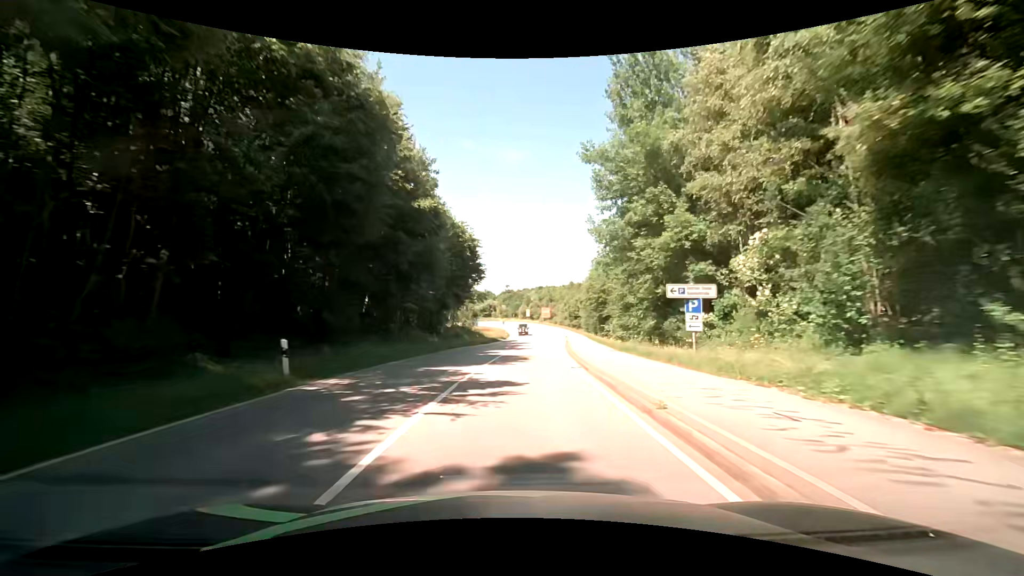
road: secondary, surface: asphalt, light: Day
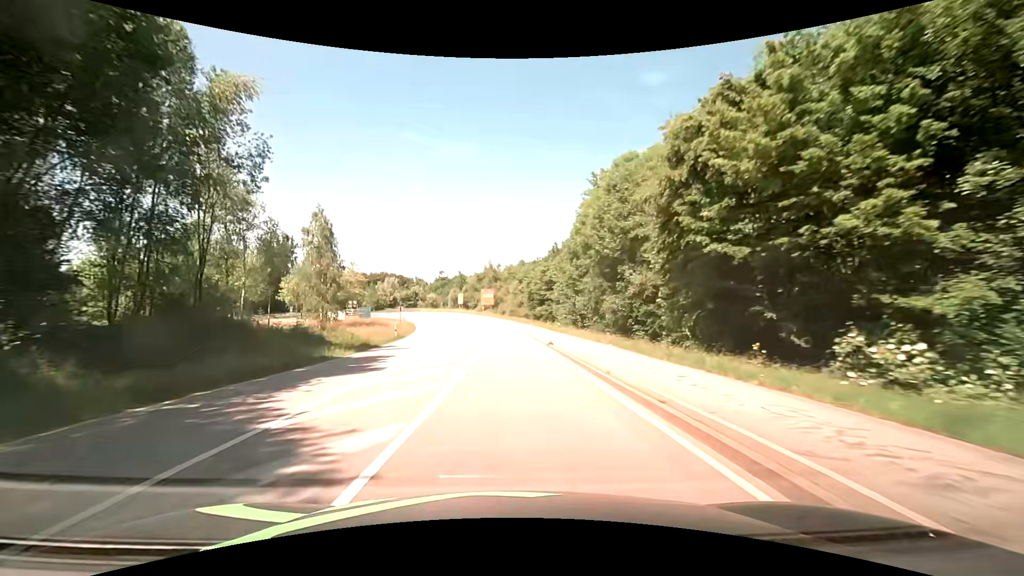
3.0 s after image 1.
(+4.0, +54.0) m; +7°
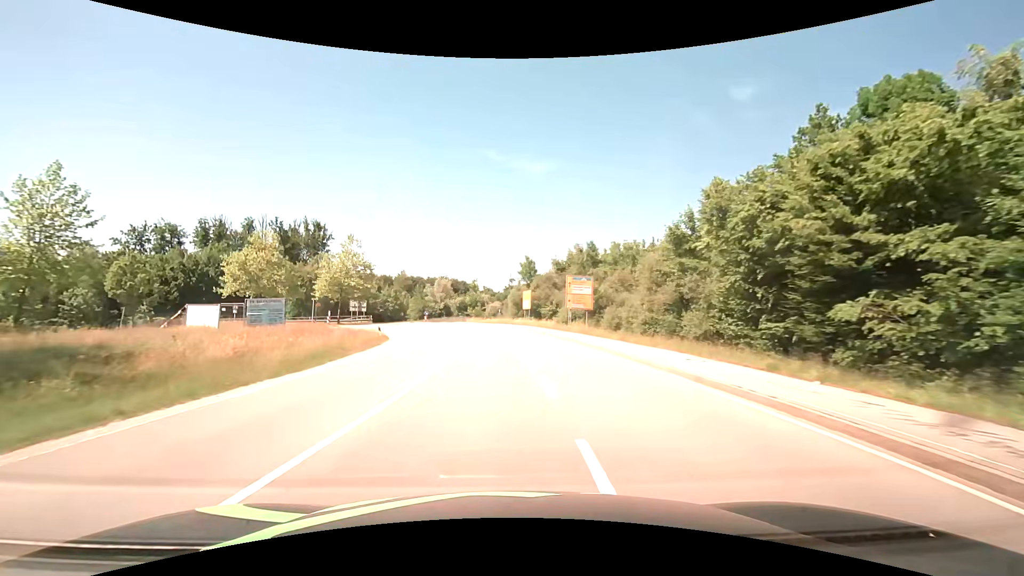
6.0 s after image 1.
(-3.0, +49.6) m; -9°
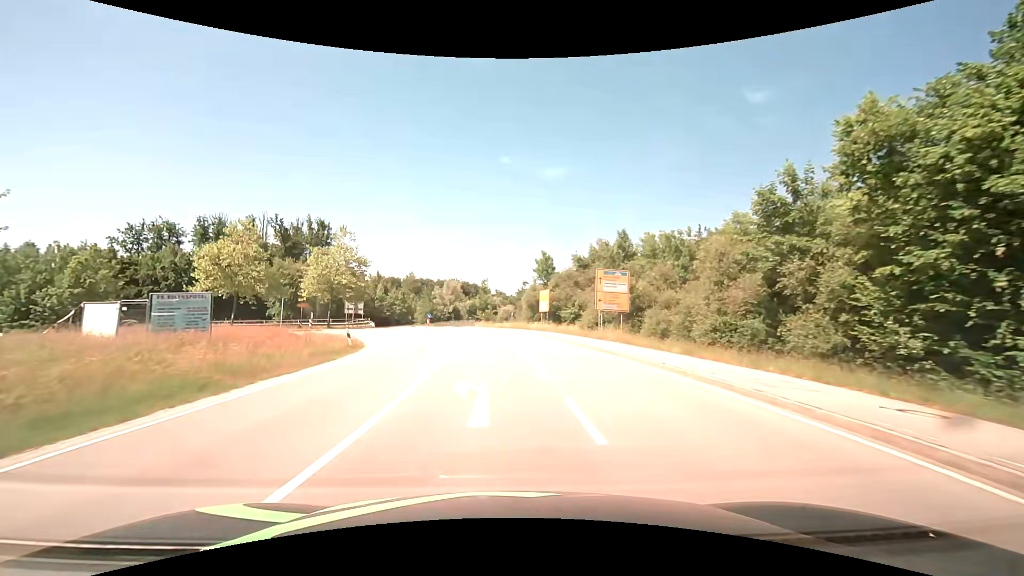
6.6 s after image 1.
(-0.1, +8.9) m; -1°
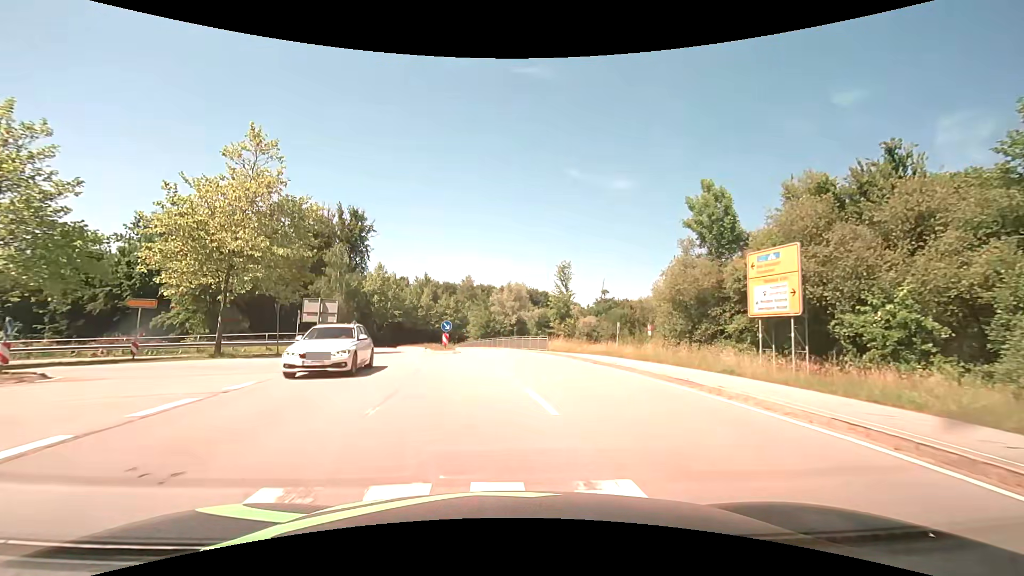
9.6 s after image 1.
(-2.2, +34.7) m; -8°
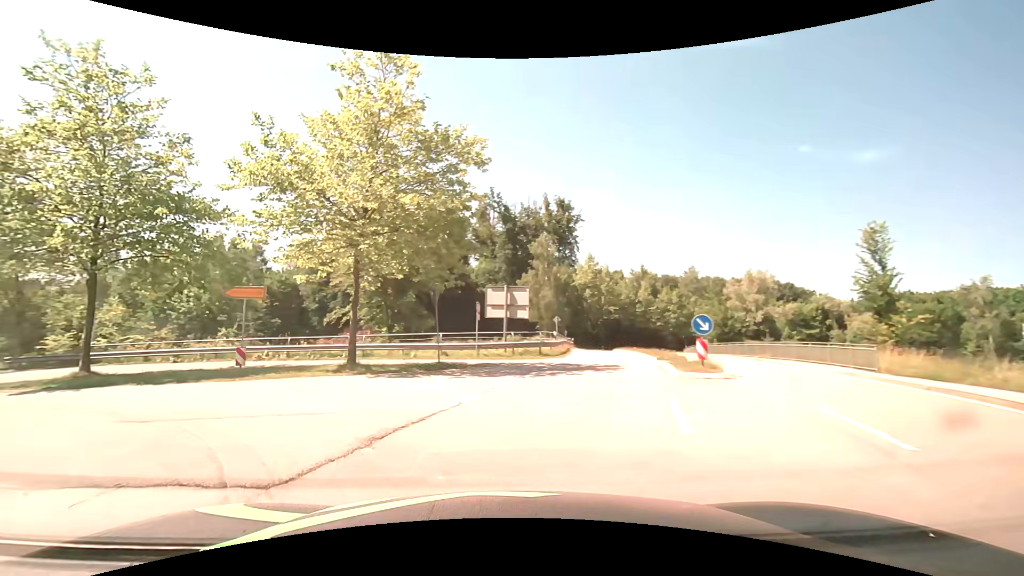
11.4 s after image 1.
(-1.8, +12.3) m; -24°
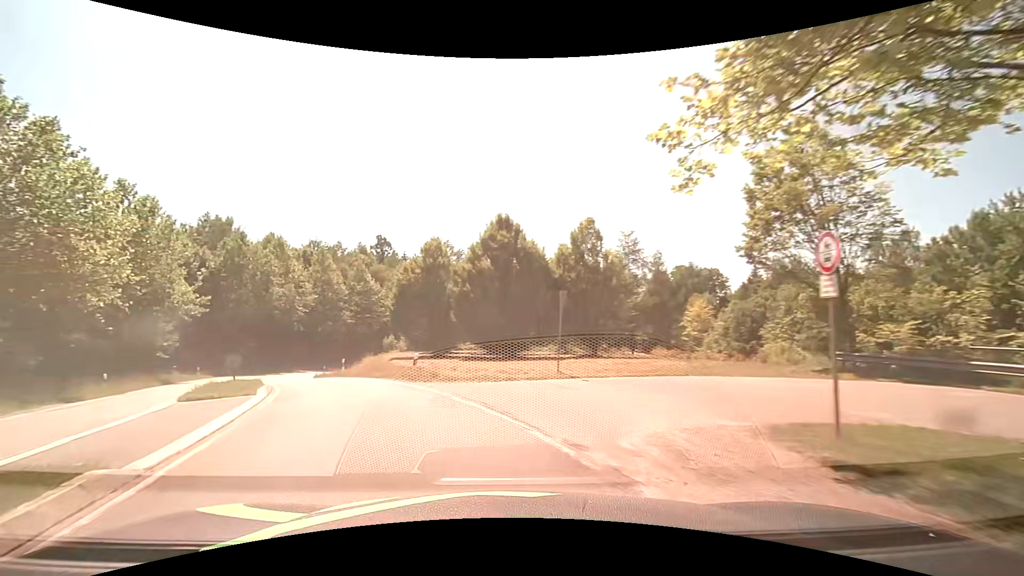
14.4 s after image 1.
(-11.1, +13.1) m; -76°
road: primary_link
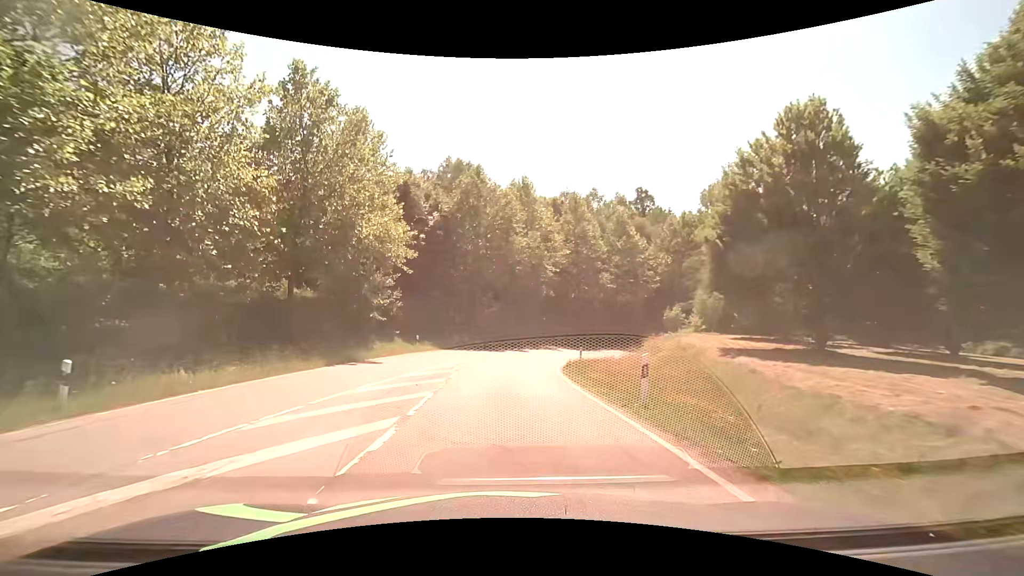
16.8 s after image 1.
(-7.1, +21.0) m; -28°
(0, +10) (0, +20) (+1, +30) (+4, +39) (+9, +48) (+16, +55) (+25, +60) (+35, +62) (+44, +60) (+52, +54) m
